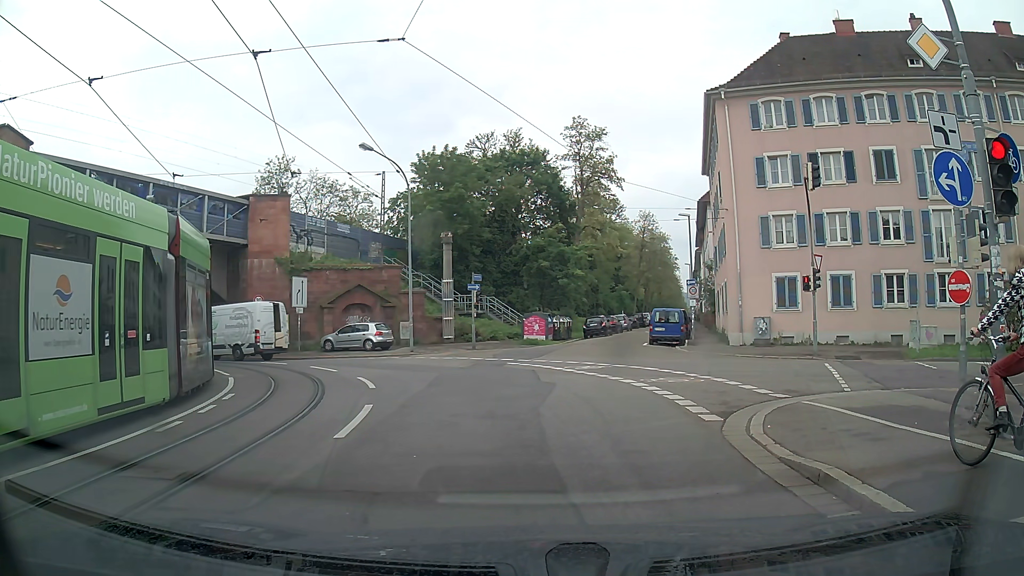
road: primary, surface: asphalt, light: Day
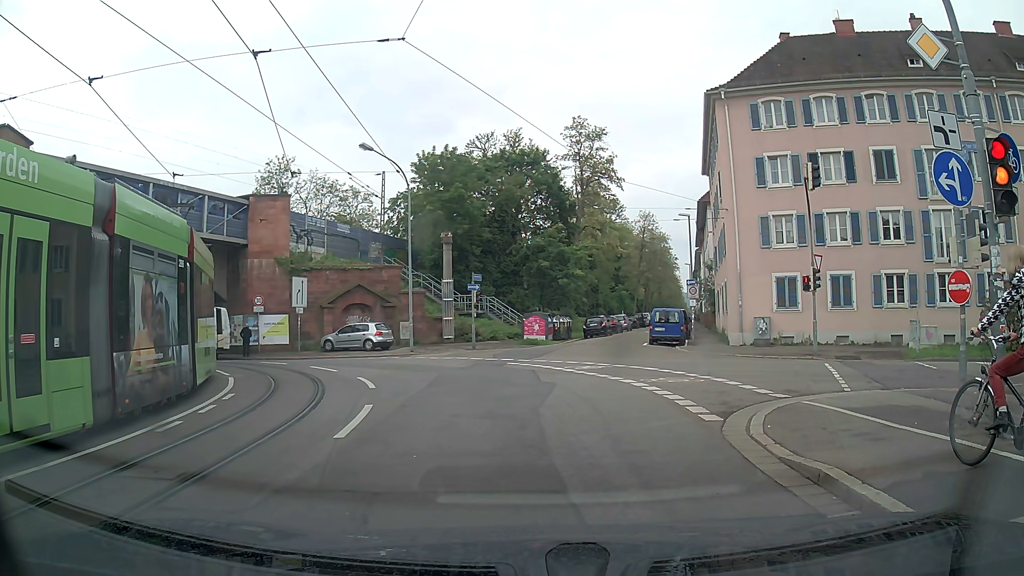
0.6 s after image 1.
(0.0, 0.0) m; 0°
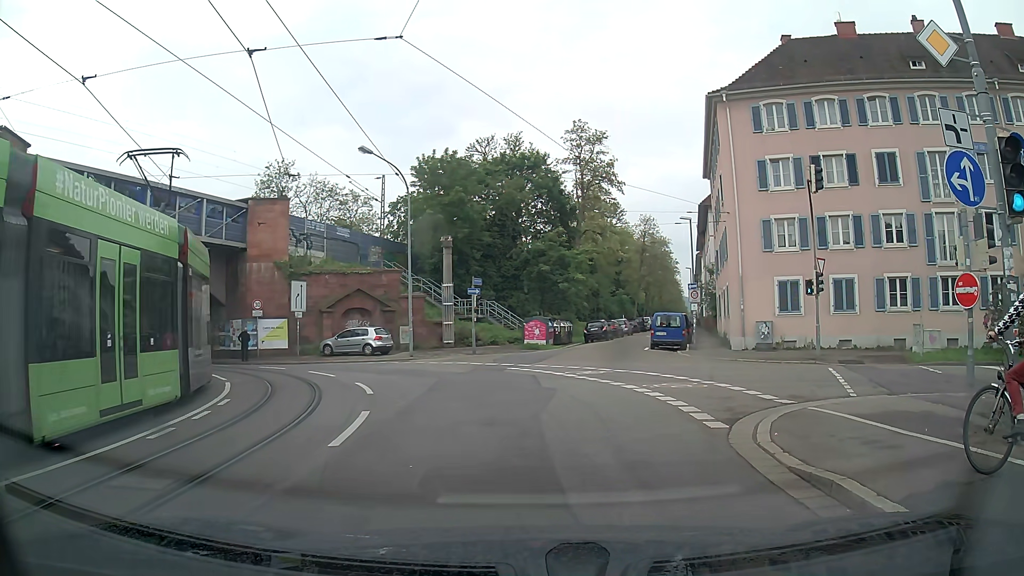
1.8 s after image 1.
(0.0, +0.2) m; 0°
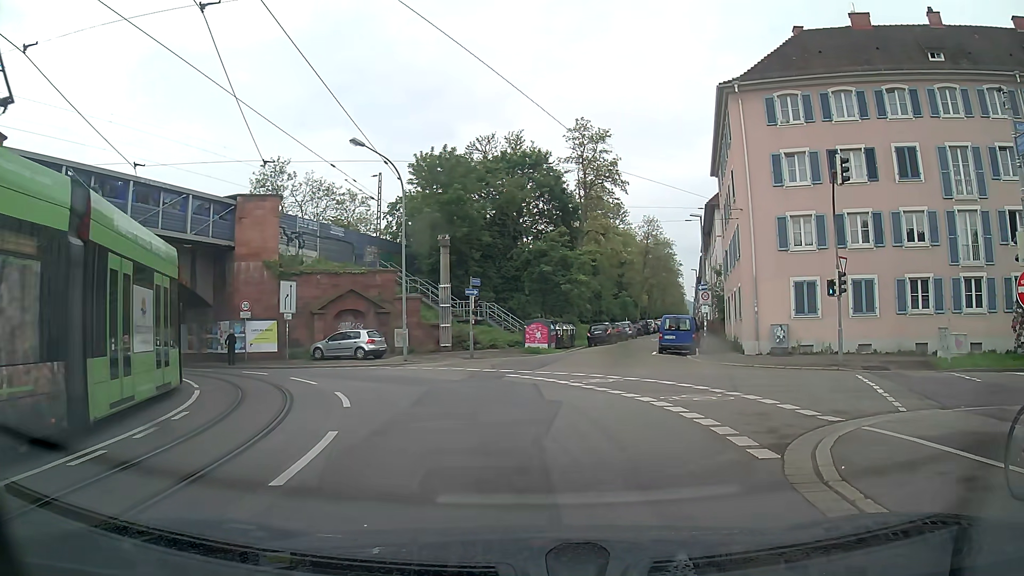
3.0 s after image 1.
(0.0, +2.0) m; +1°
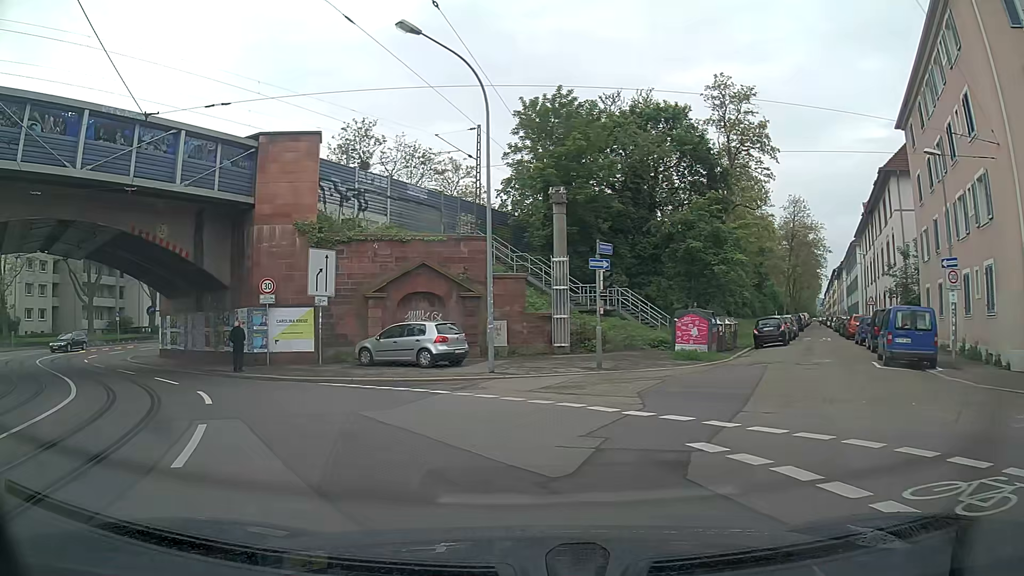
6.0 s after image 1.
(-0.7, +12.0) m; -10°
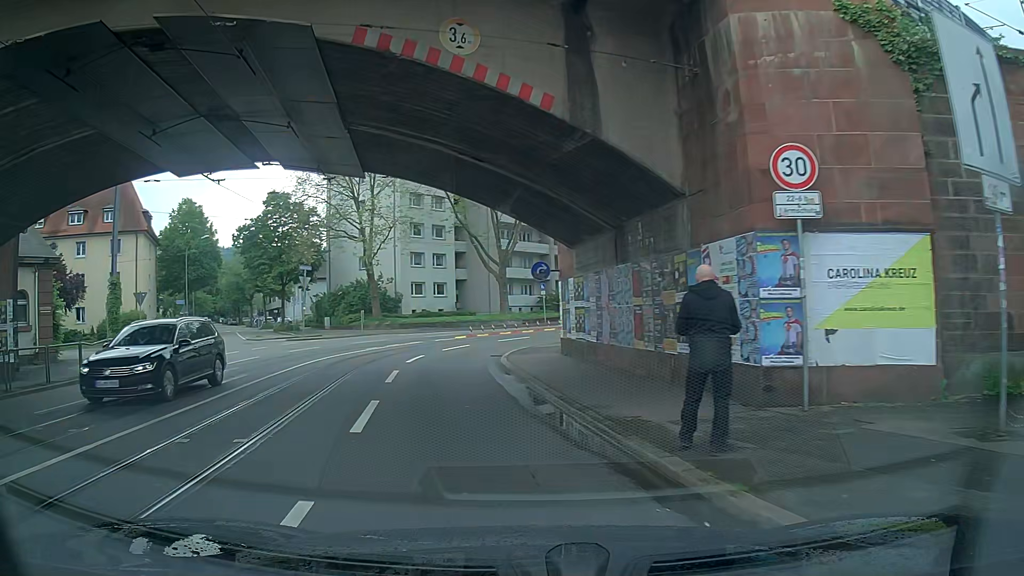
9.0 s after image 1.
(-6.2, +16.4) m; -39°
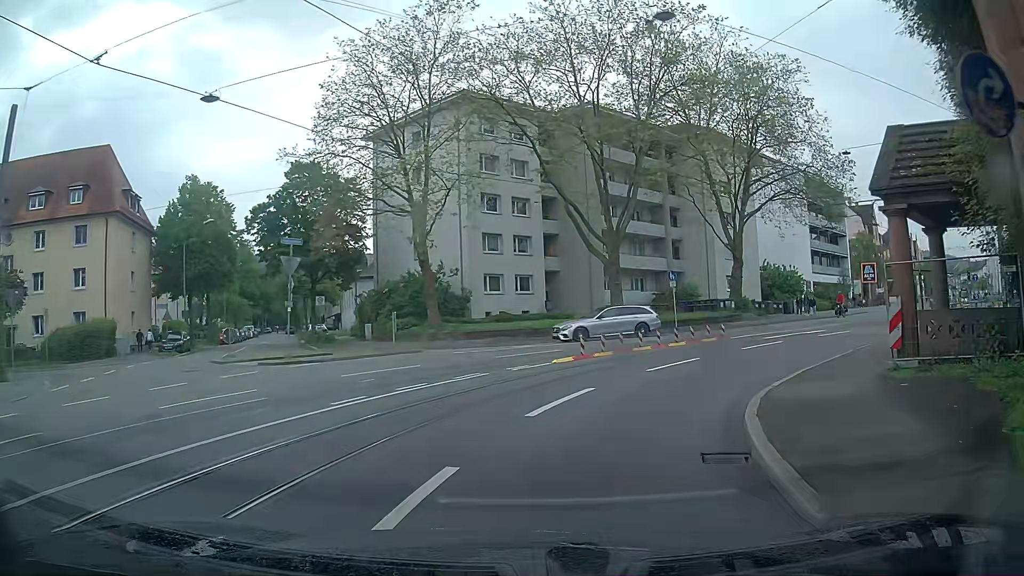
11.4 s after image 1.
(-2.4, +16.9) m; -8°
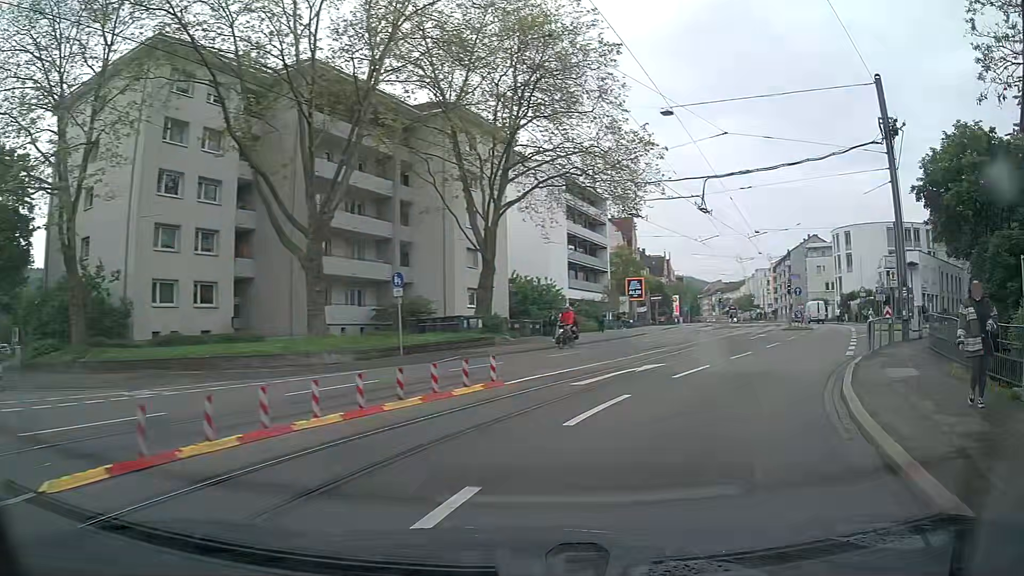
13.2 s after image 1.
(+1.8, +12.1) m; +23°
(+2, +10) (+7, +18) (+13, +26) (+20, +33) (+28, +40) (+35, +47) (+42, +53) (+50, +60) (+57, +67) (+65, +74) m
